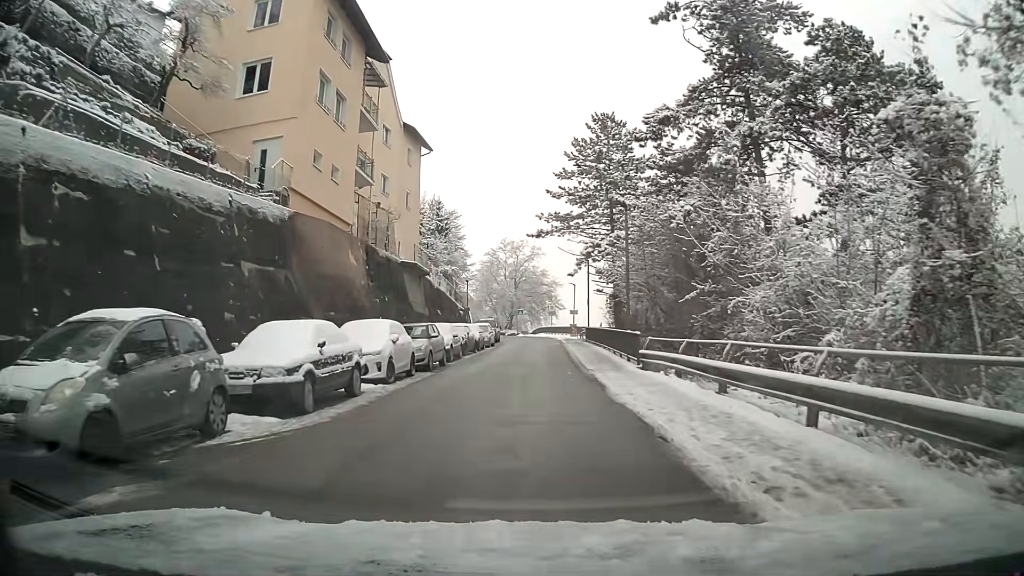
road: residential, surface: asphalt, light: Day
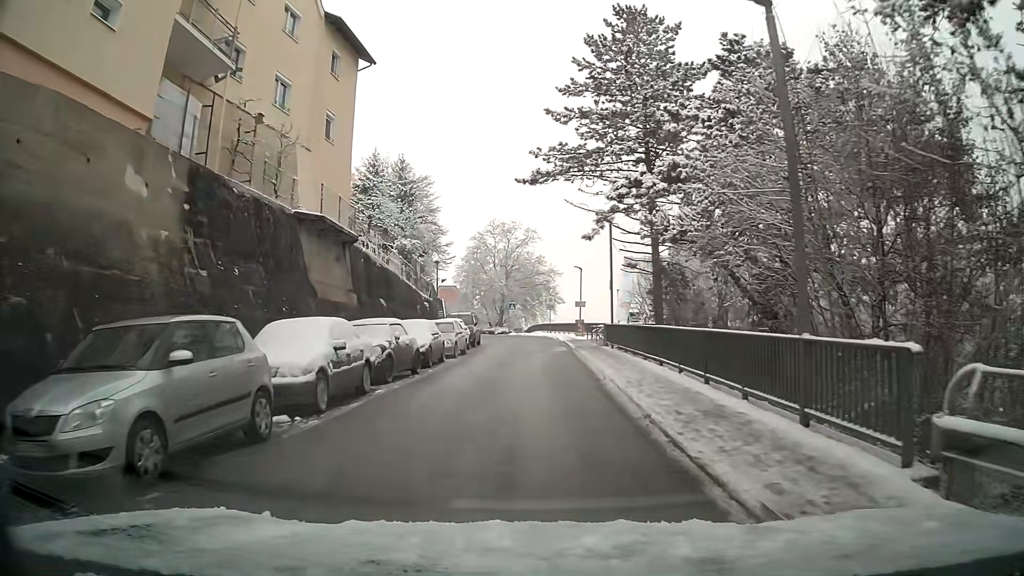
(+0.1, +15.4) m; 0°
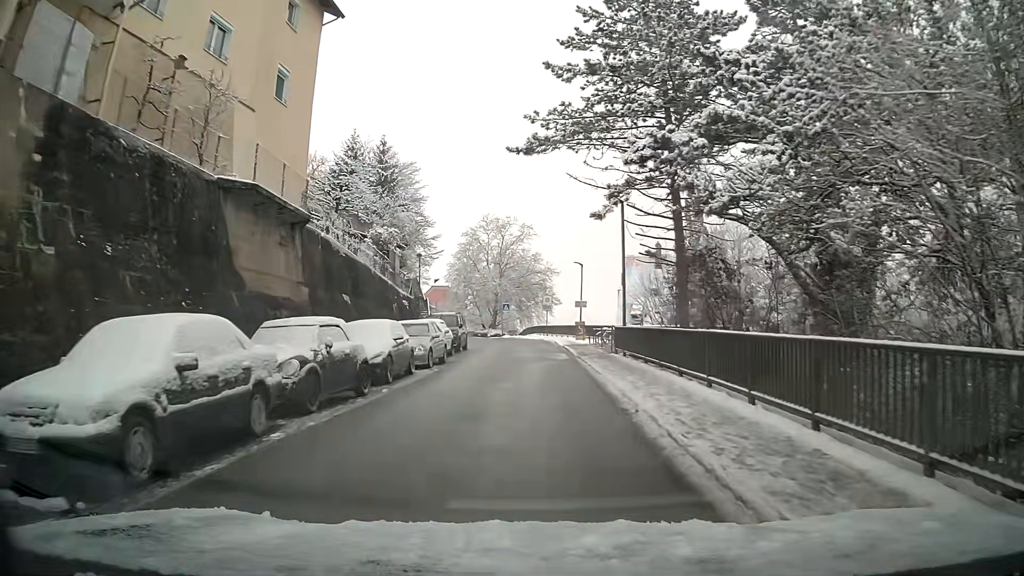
(0.0, +5.1) m; 0°
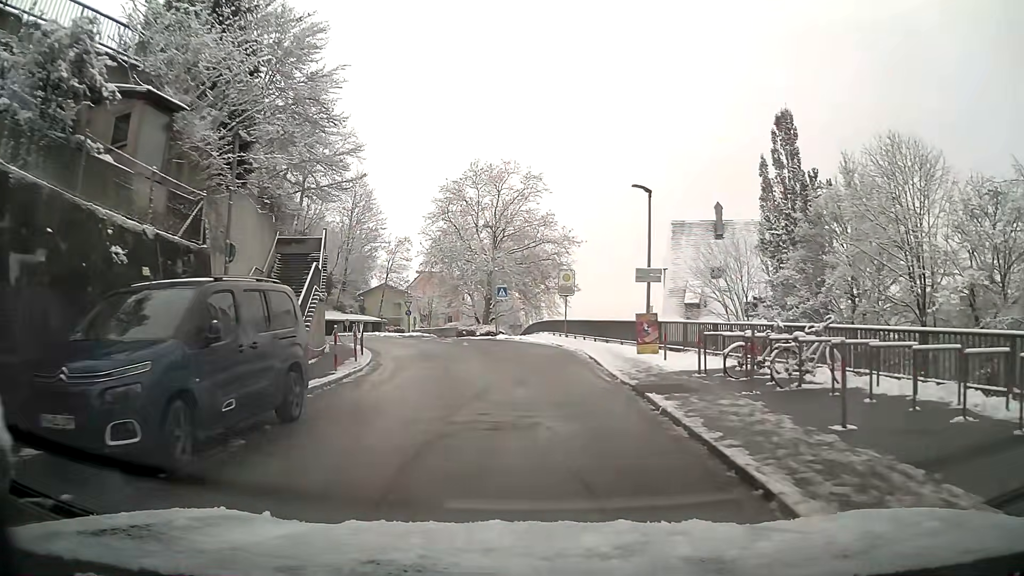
(0.0, +24.6) m; 0°
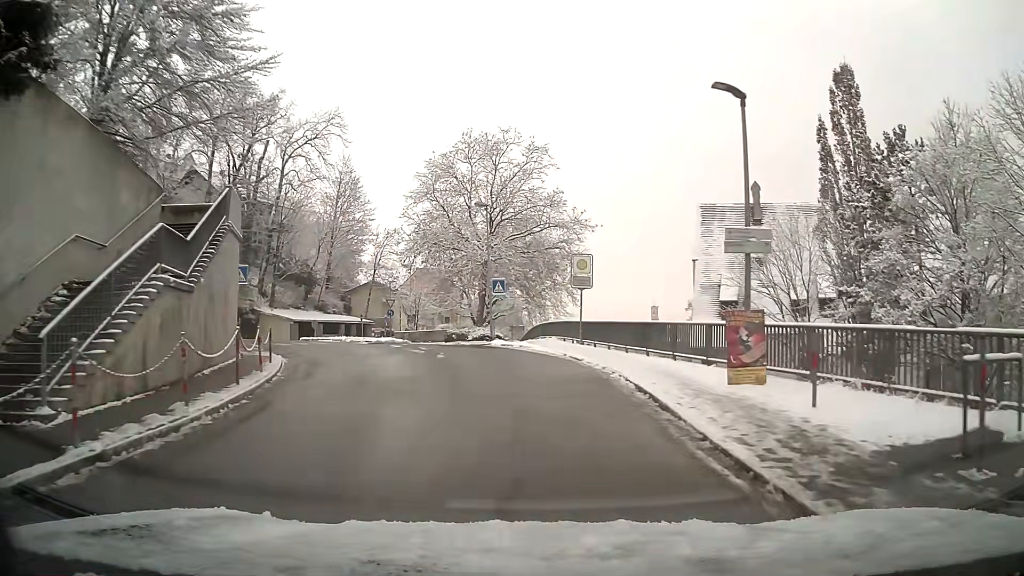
(-0.1, +9.5) m; -1°
(0, +10) (-1, +20) (-3, +30) (-7, +39) (-12, +47) (-21, +51) (-31, +47) (-39, +42) (-47, +36) (-55, +30) m
